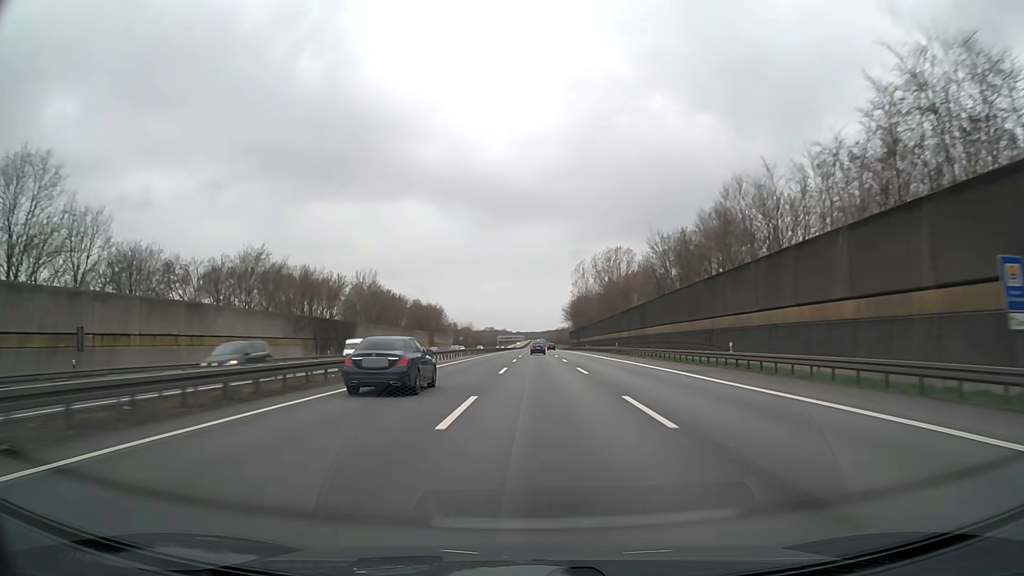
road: motorway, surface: asphalt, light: Day
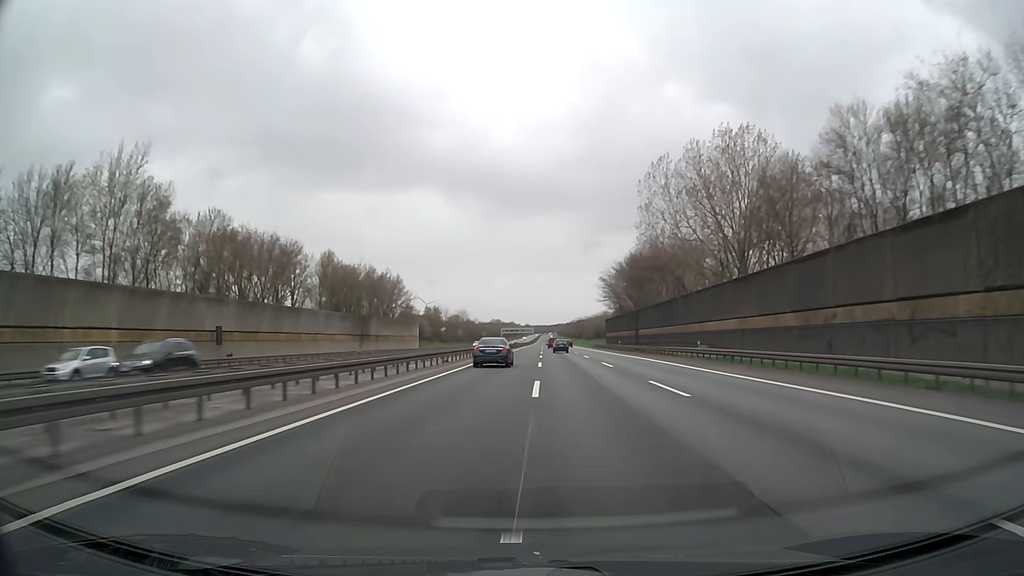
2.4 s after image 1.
(-0.7, +84.5) m; -1°
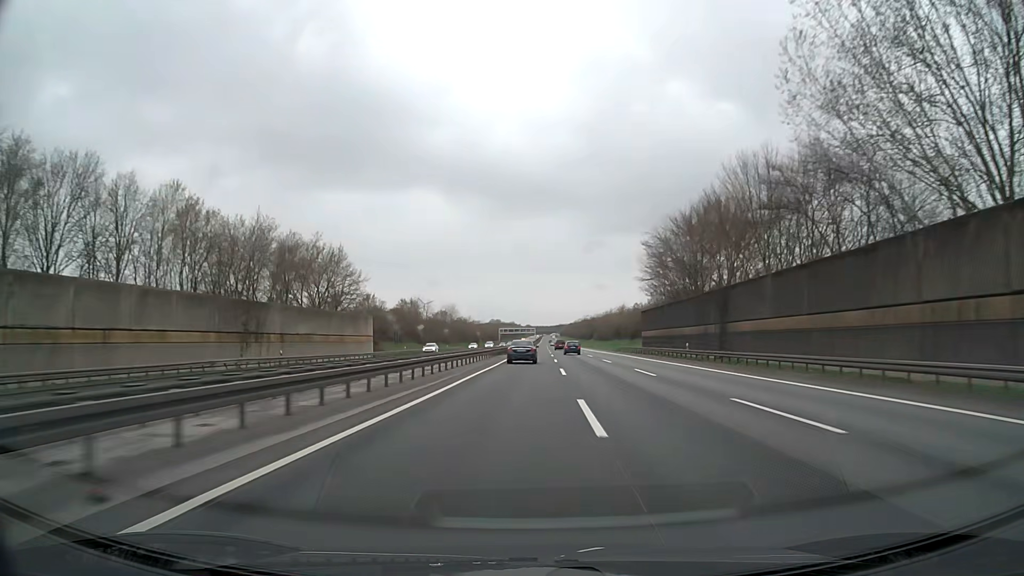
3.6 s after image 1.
(0.0, +42.8) m; 0°
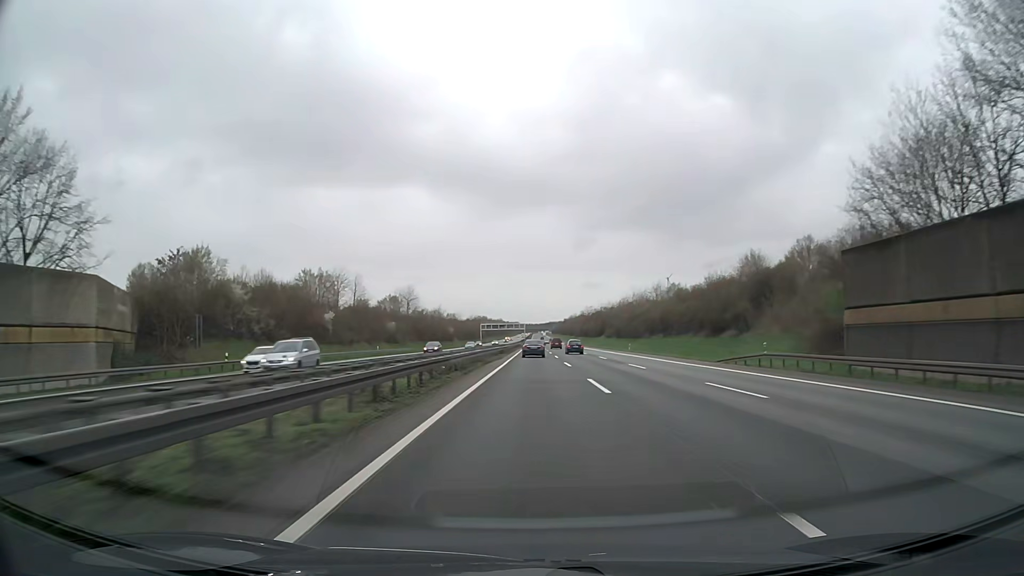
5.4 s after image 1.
(+0.3, +65.3) m; +1°
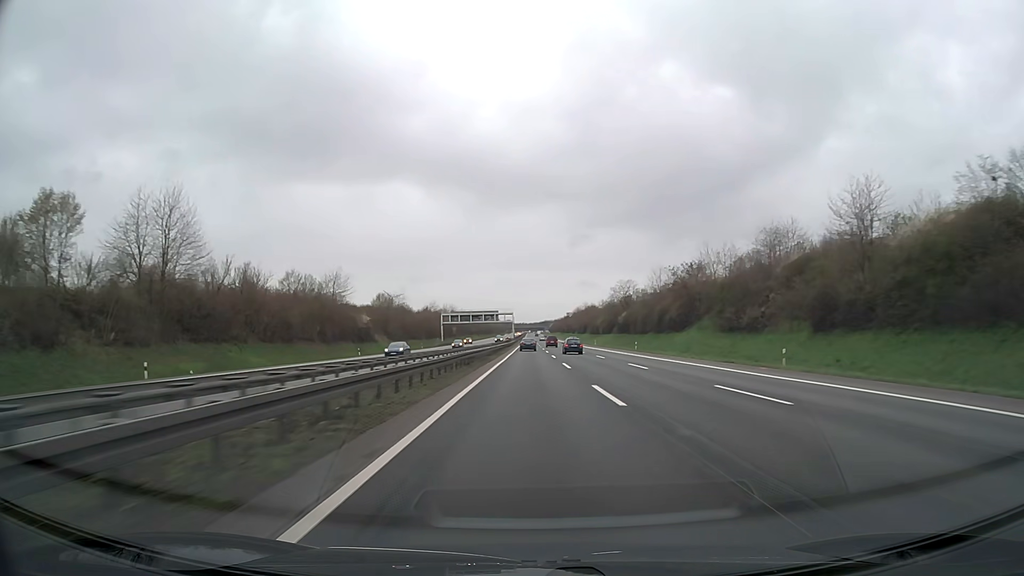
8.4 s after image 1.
(+1.0, +110.1) m; +1°
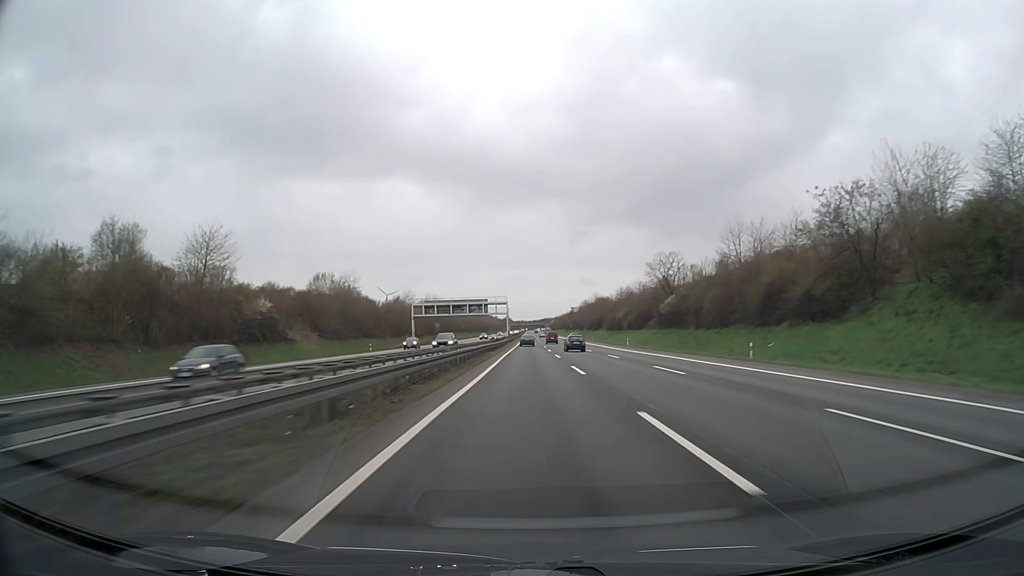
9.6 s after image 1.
(0.0, +44.2) m; 0°
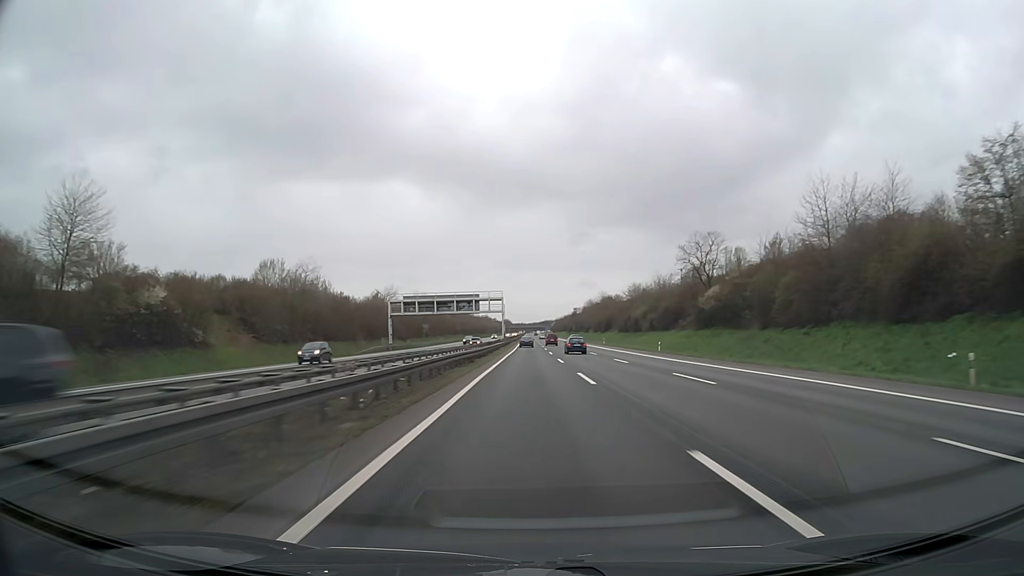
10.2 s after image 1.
(0.0, +22.1) m; 0°
(0, +10) (0, +20) (0, +30) (0, +40) (0, +50) (0, +60) (0, +70) (0, +80) (0, +90) (0, +100) m
